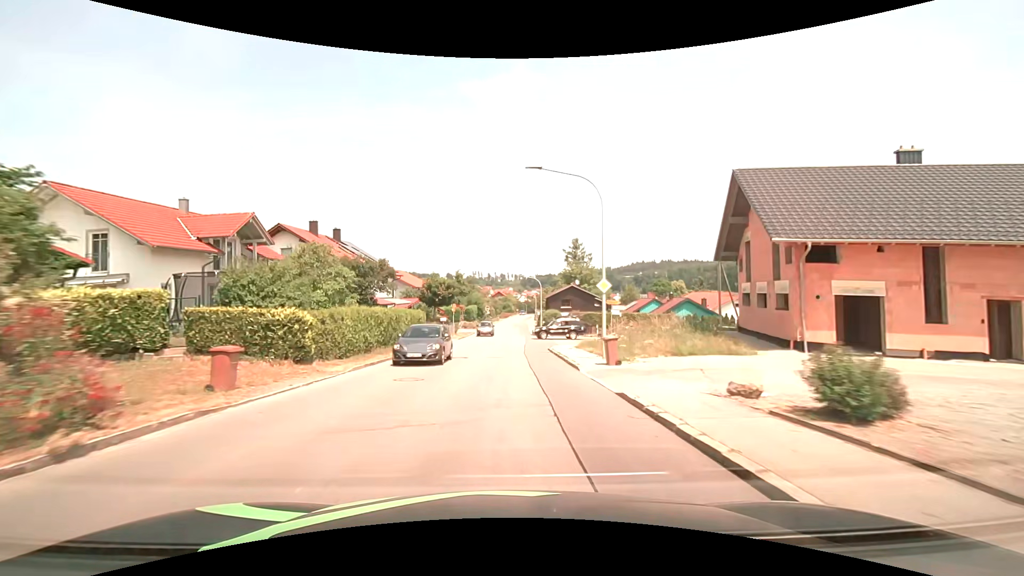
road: tertiary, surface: asphalt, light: Day
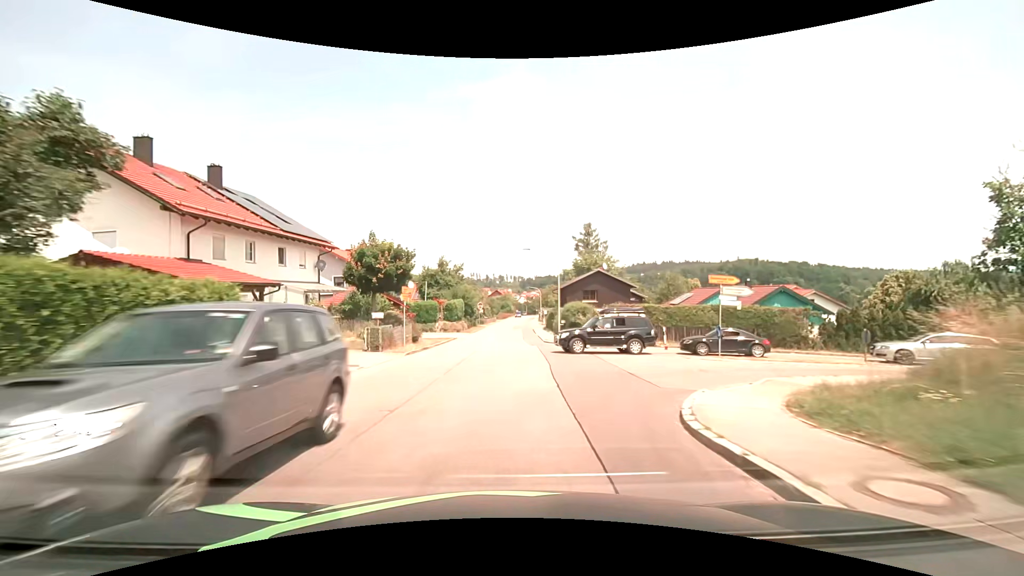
(+0.2, +22.9) m; 0°
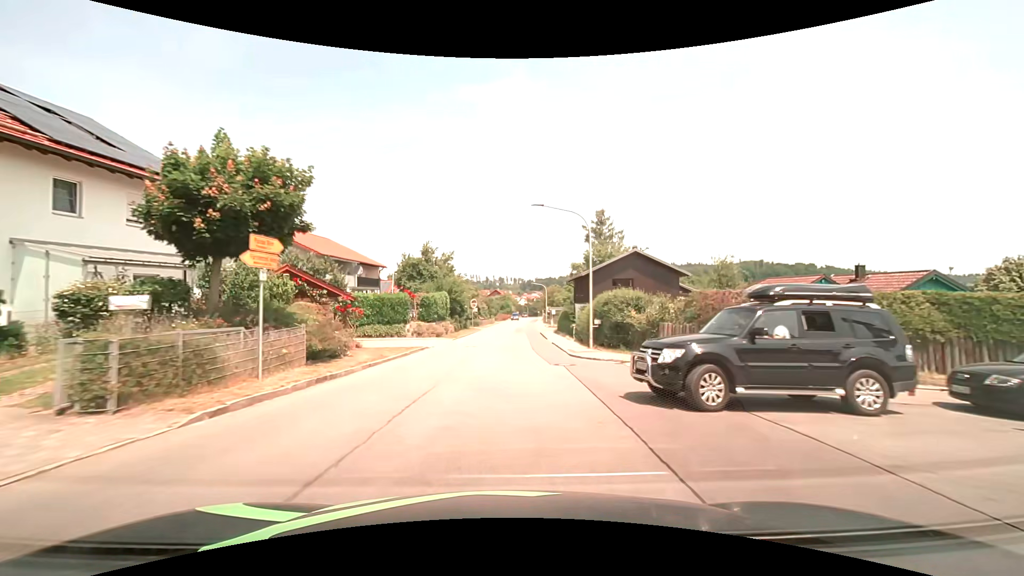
(0.0, +15.2) m; 0°
(0, +10) (0, +20) (0, +30) (+1, +40) (+1, +50) (+2, +60) (+2, +70) (+3, +80) (+3, +90) (+3, +100) m
